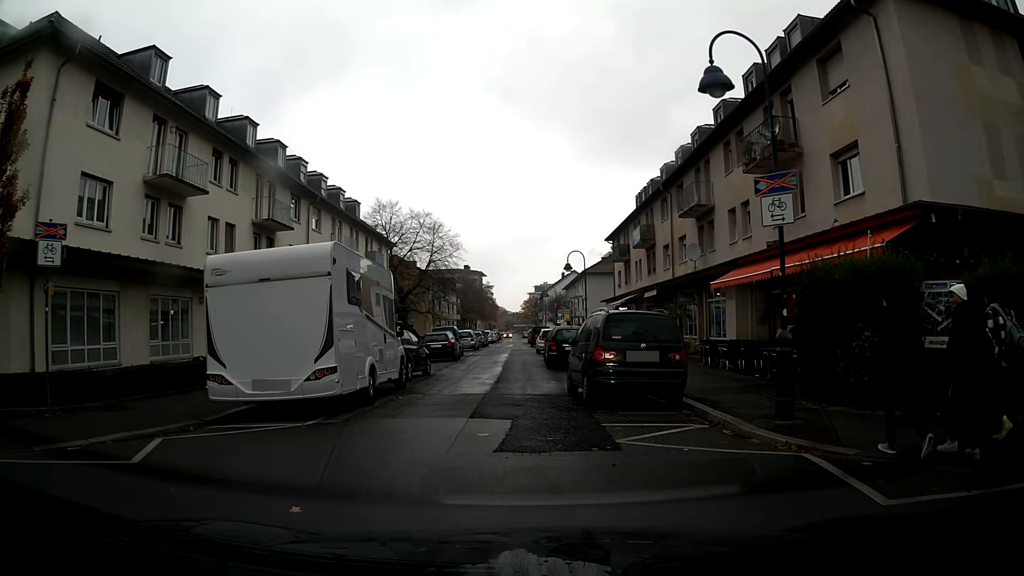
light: Day
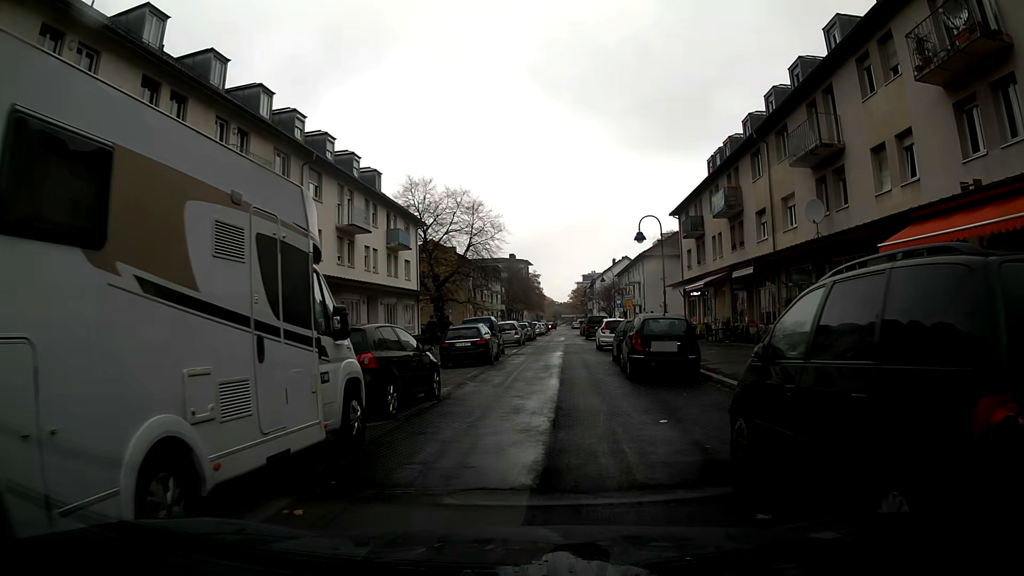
(-0.3, +9.1) m; -2°
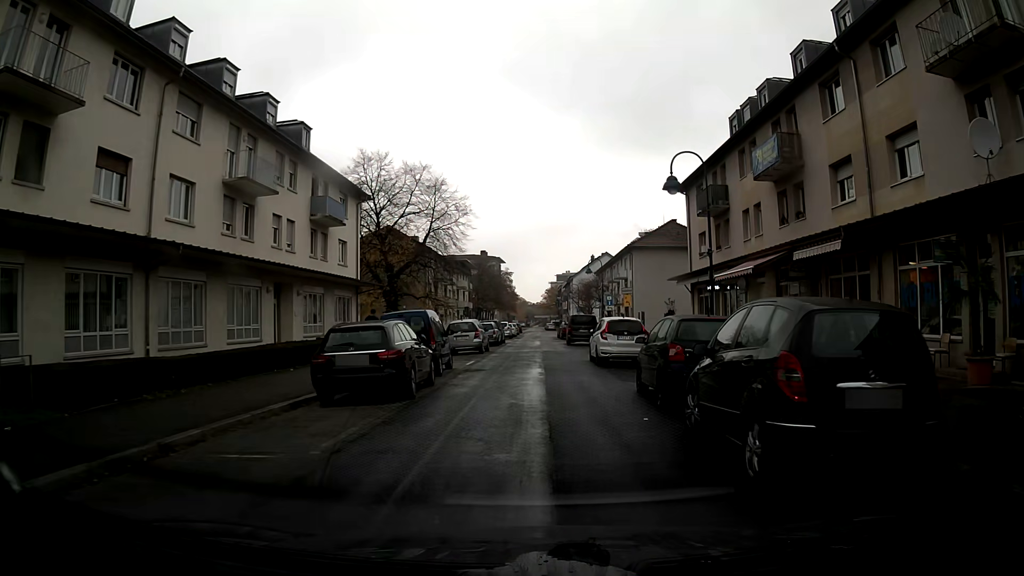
(+0.3, +11.2) m; +2°
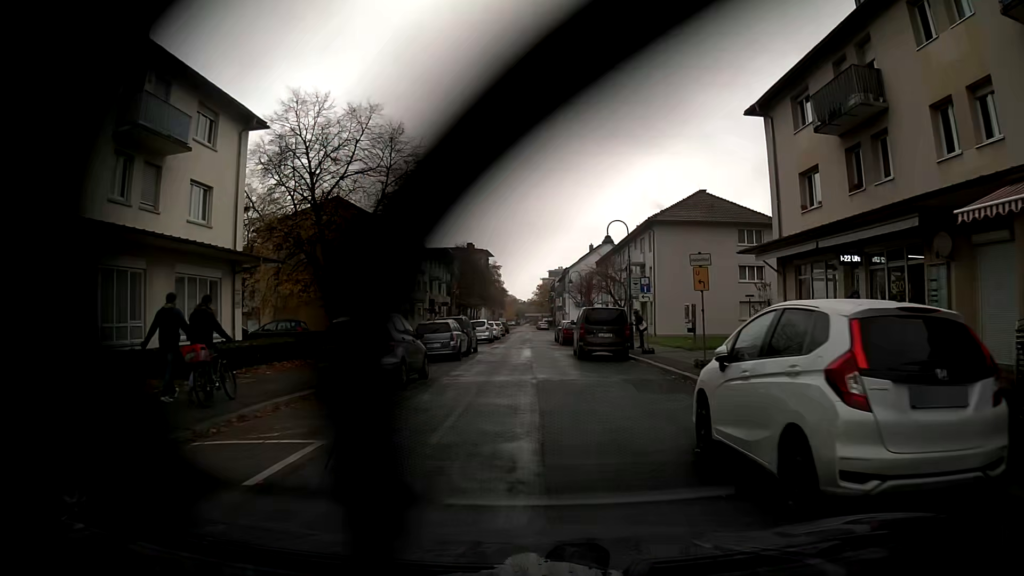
(+0.1, +17.1) m; 0°
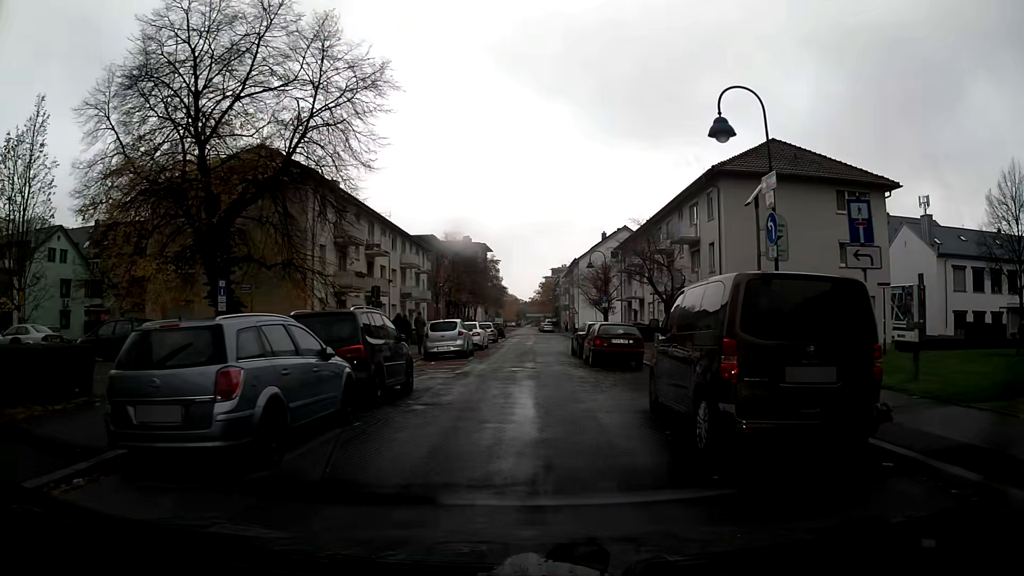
(0.0, +17.8) m; 0°
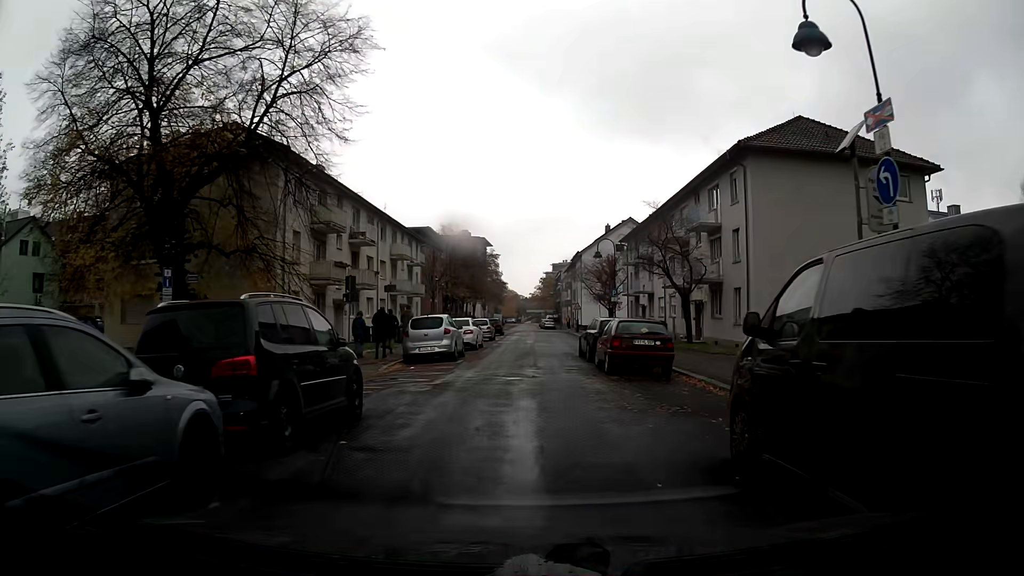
(0.0, +4.3) m; 0°
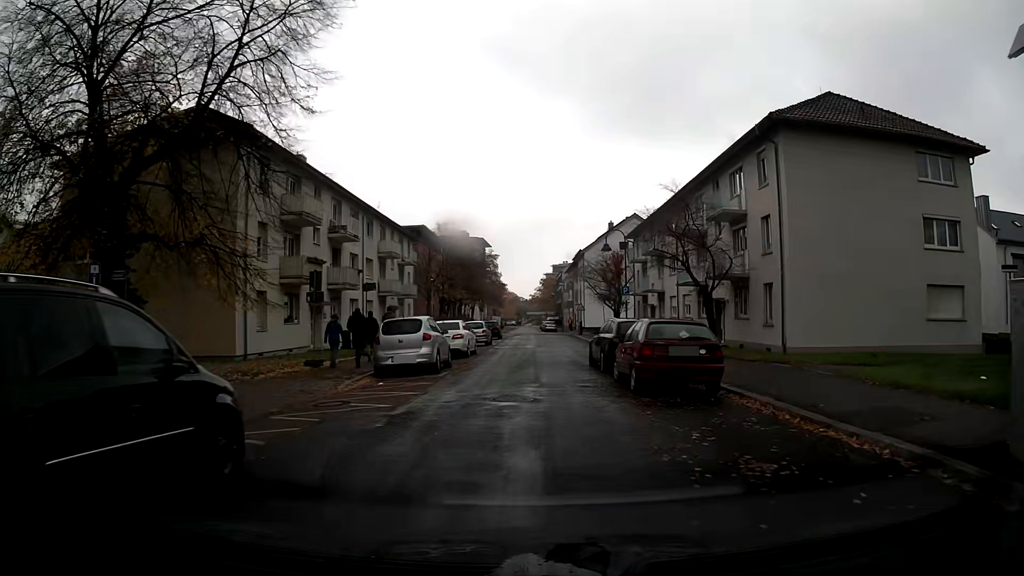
(0.0, +4.3) m; 0°
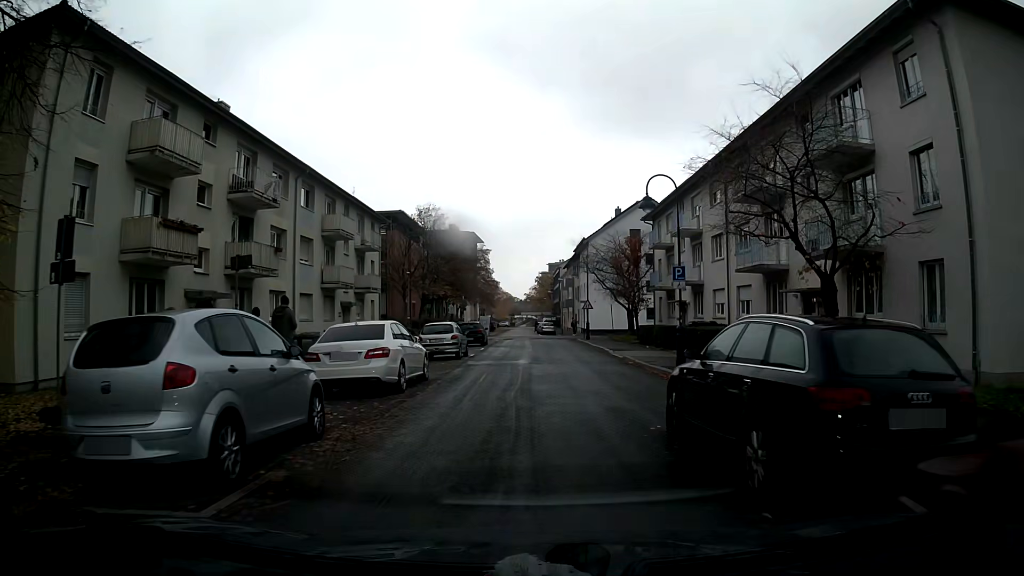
(+0.1, +12.5) m; +1°
(0, +10) (+1, +20) (+1, +30) (+1, +40) (+1, +50) (0, +60) (-9, +64) (-19, +64) (-29, +64) (-39, +64) m
